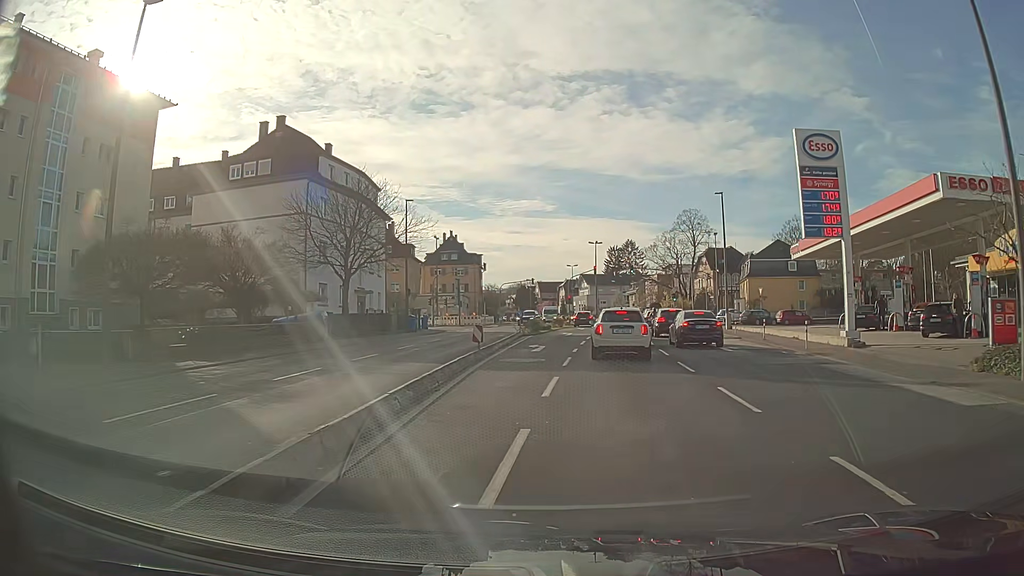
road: tertiary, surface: asphalt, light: Day
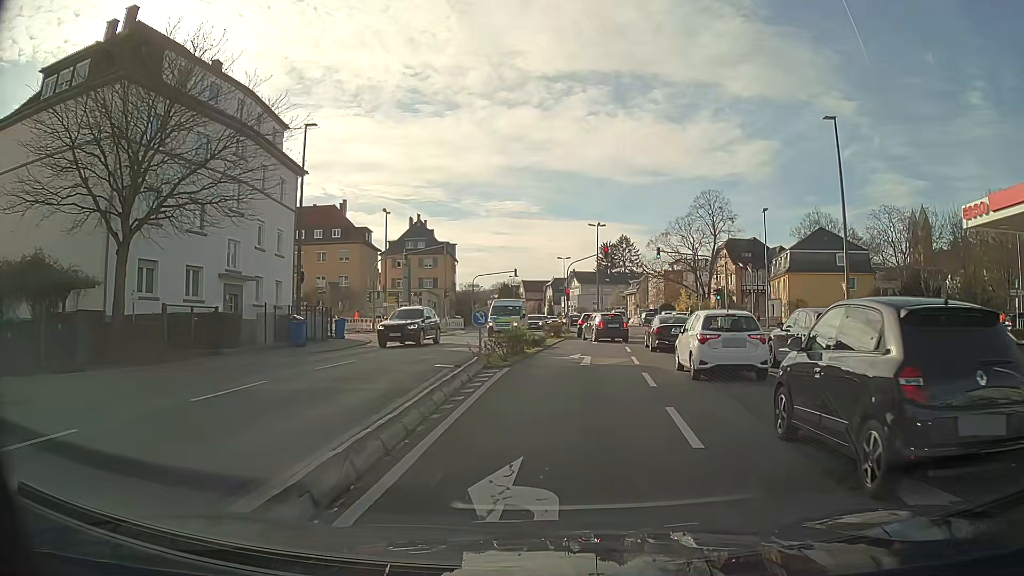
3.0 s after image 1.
(-0.5, +22.0) m; 0°
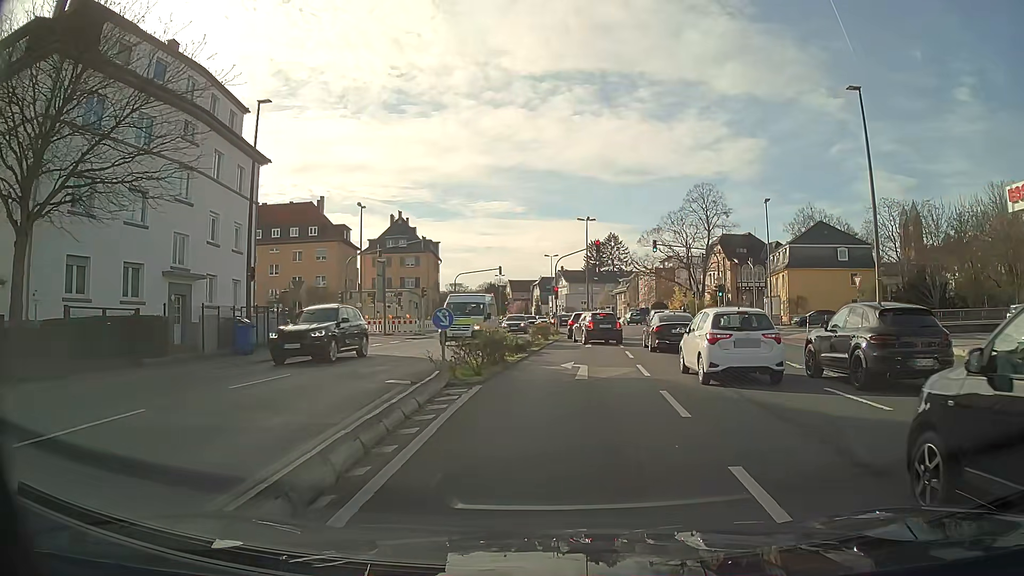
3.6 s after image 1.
(0.0, +4.1) m; +1°
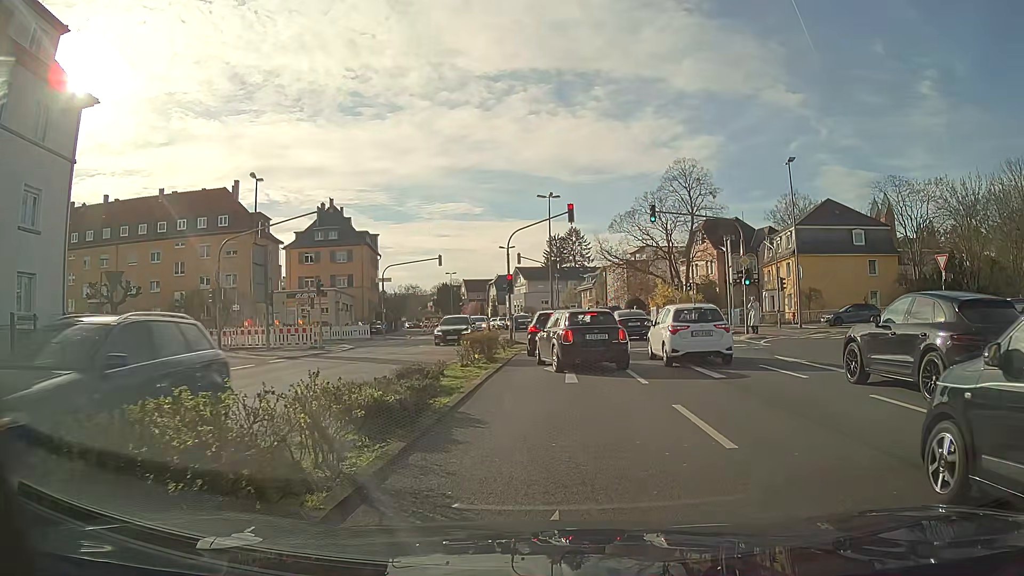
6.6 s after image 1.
(+0.3, +14.1) m; +4°
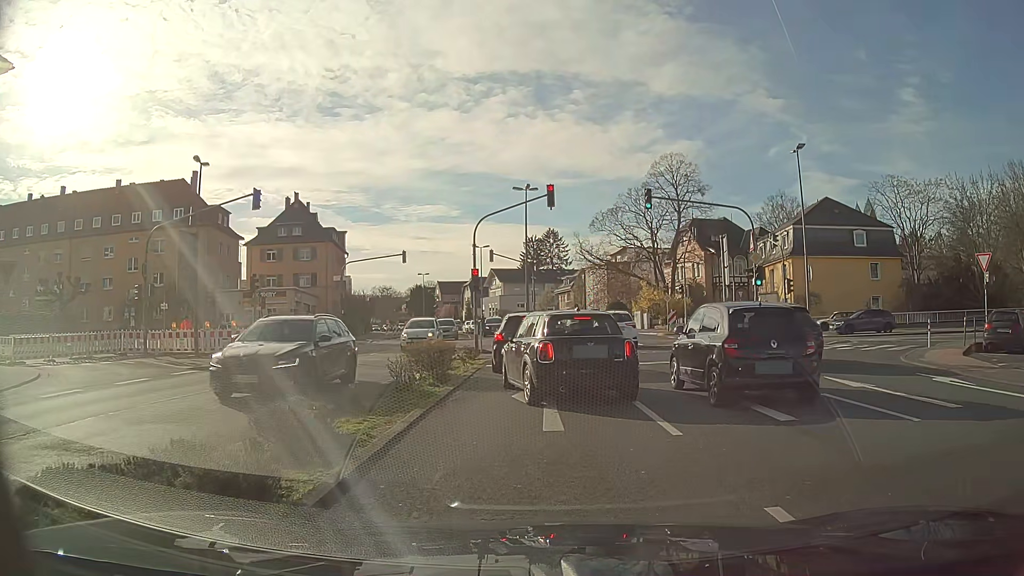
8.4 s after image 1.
(0.0, +5.0) m; +3°
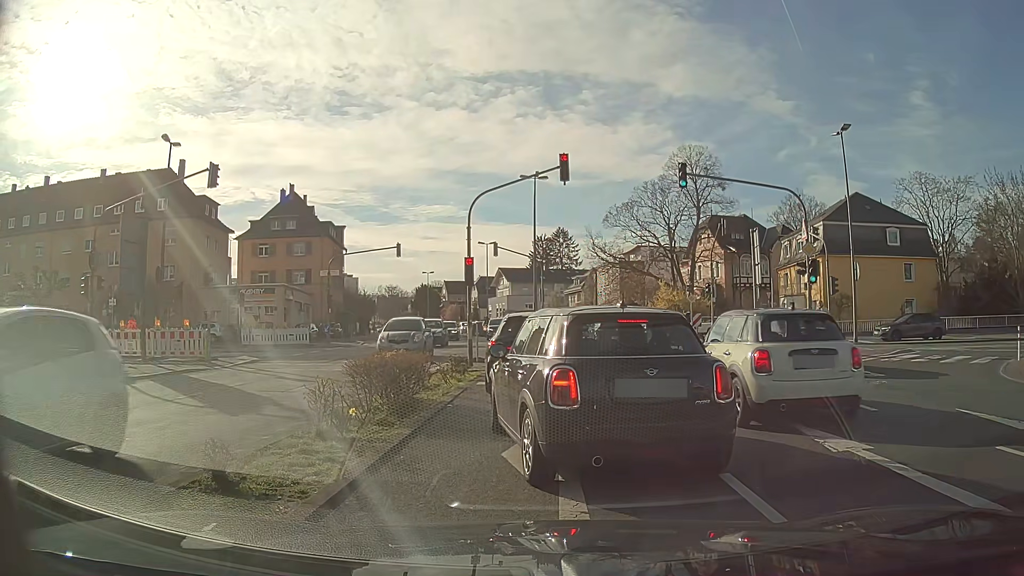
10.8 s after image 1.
(-0.1, +4.7) m; -2°
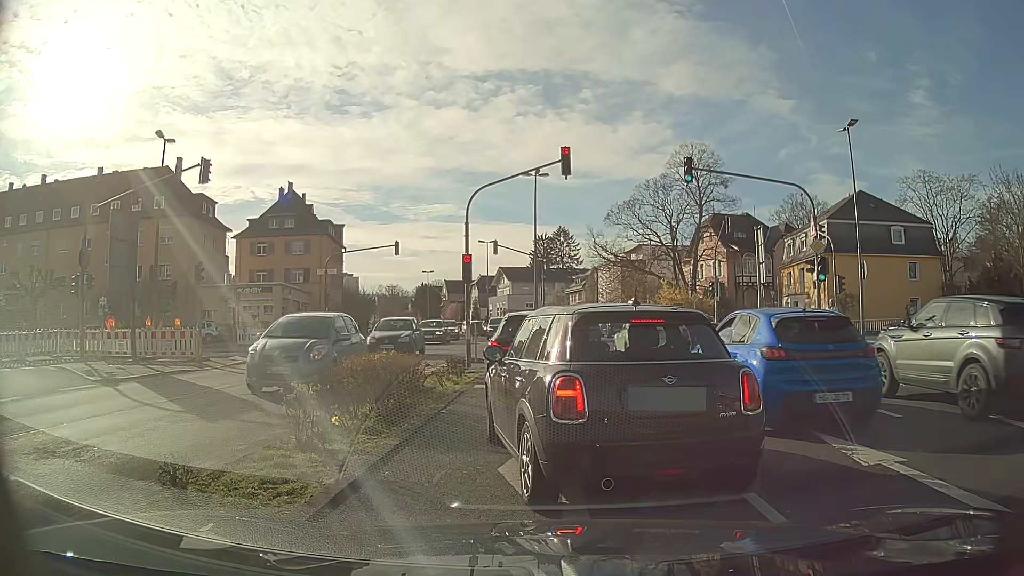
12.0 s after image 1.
(0.0, +0.7) m; 0°
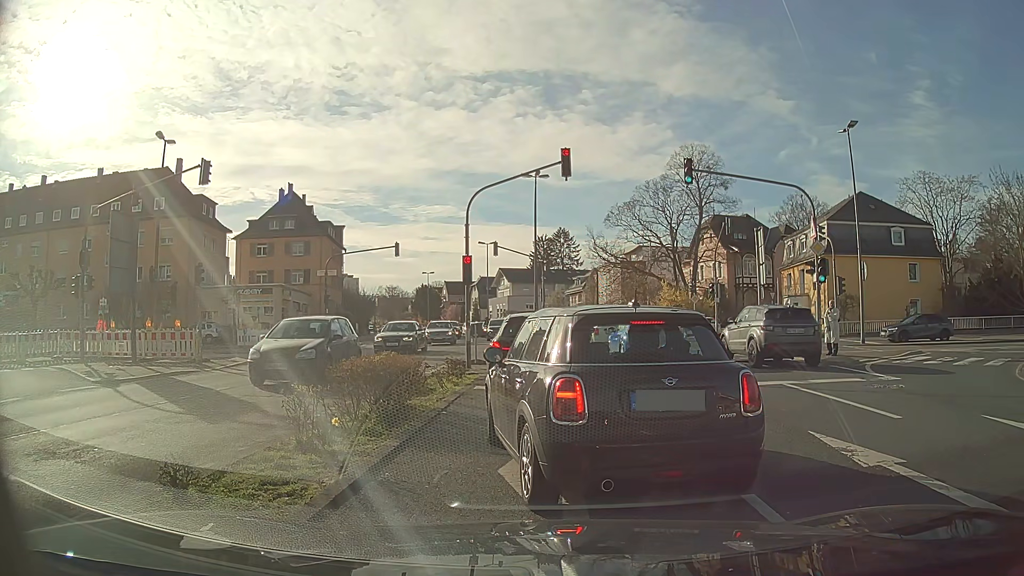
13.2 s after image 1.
(0.0, +0.1) m; 0°
